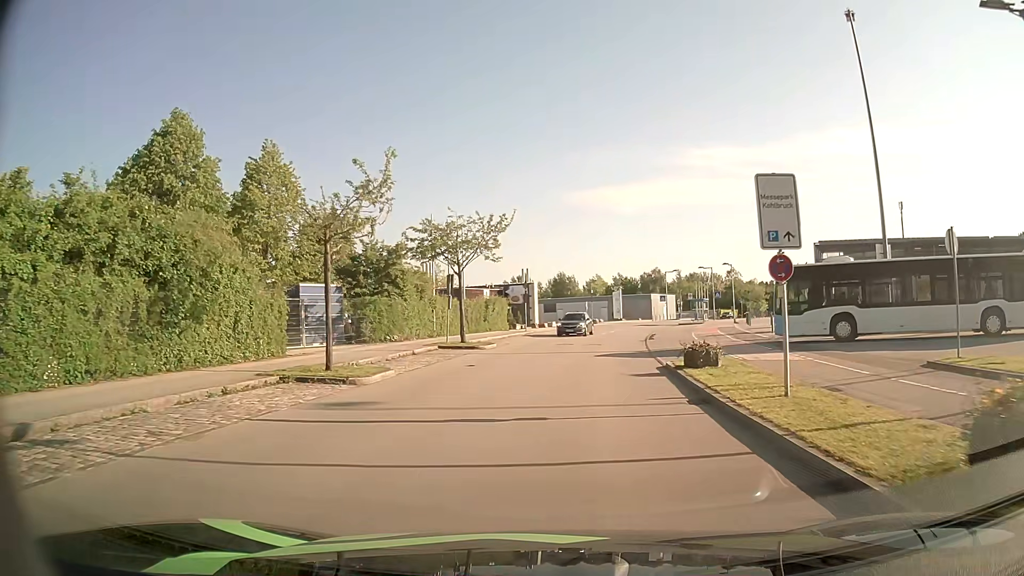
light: Day
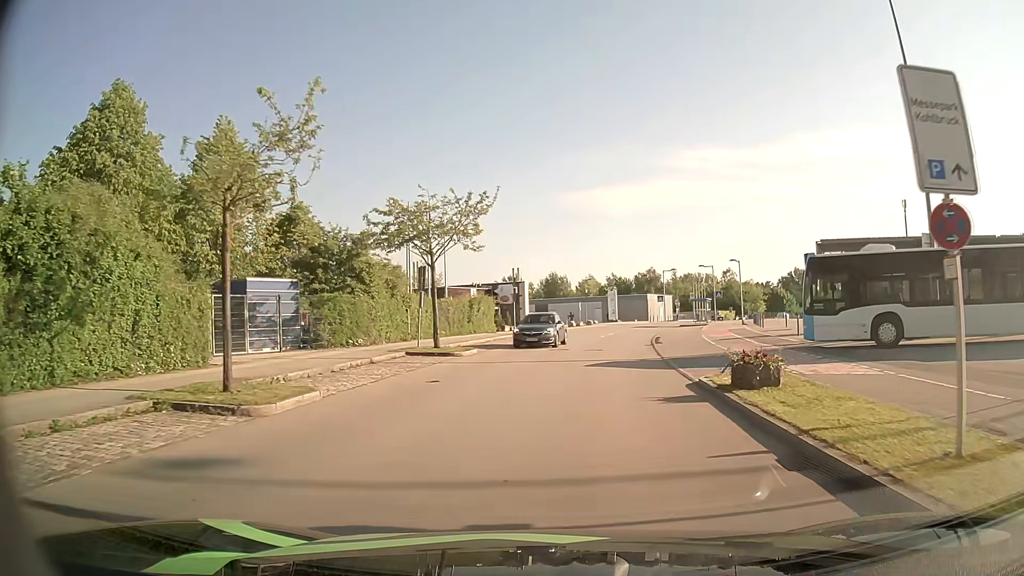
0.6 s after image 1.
(0.0, +4.9) m; +1°
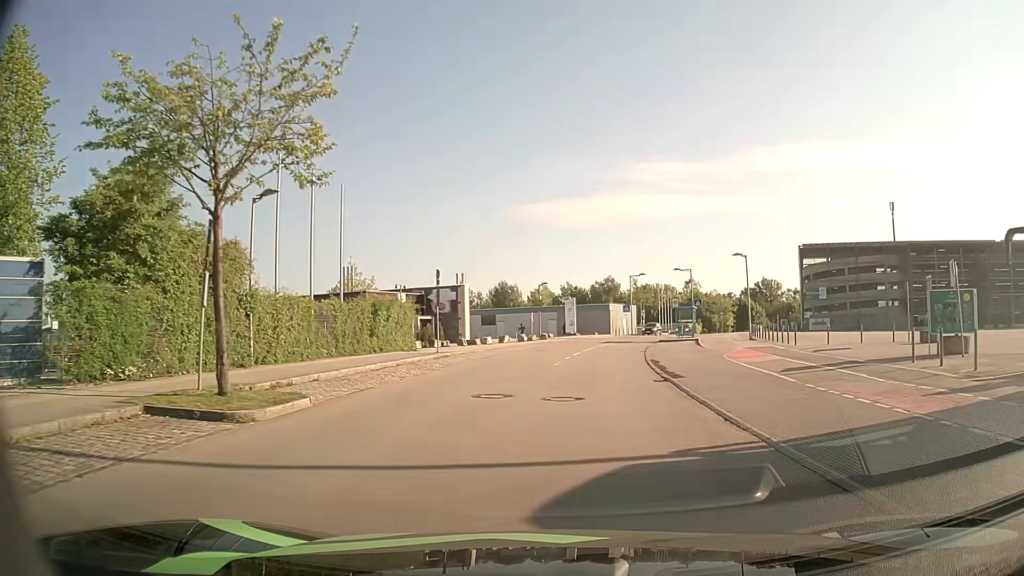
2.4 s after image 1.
(+0.3, +13.8) m; +3°
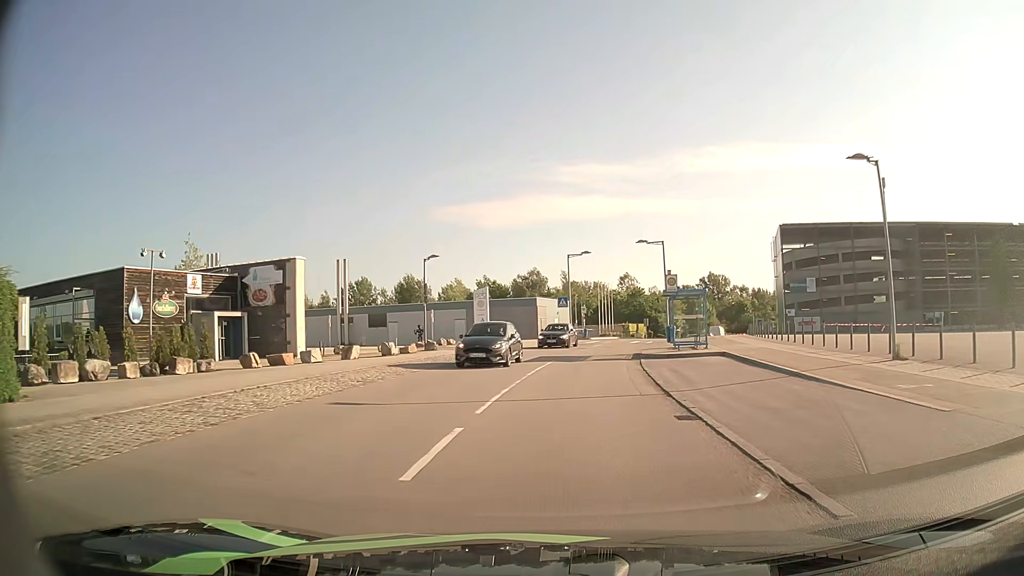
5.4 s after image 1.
(+1.5, +25.1) m; +7°
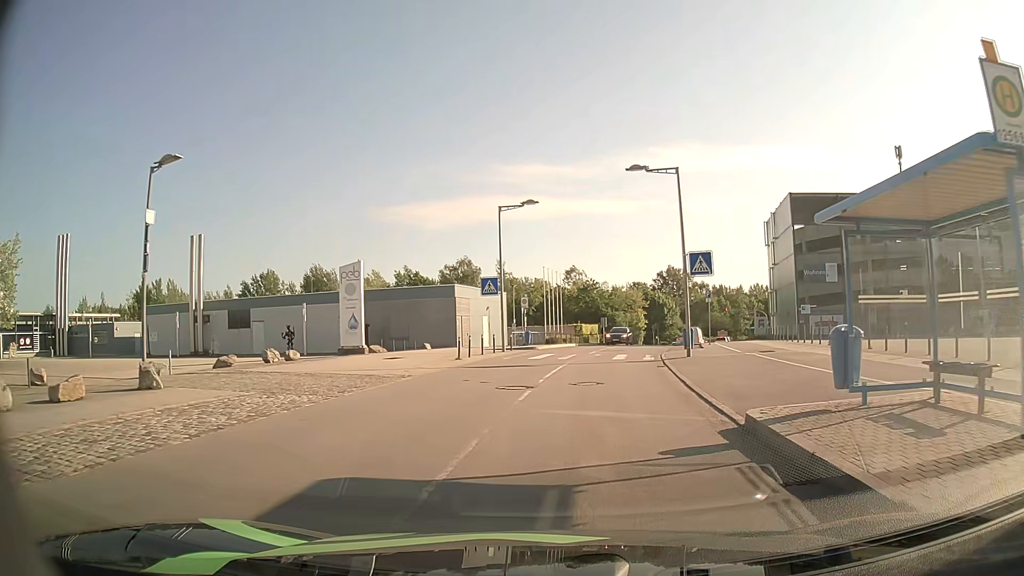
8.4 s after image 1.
(+0.9, +22.9) m; +5°
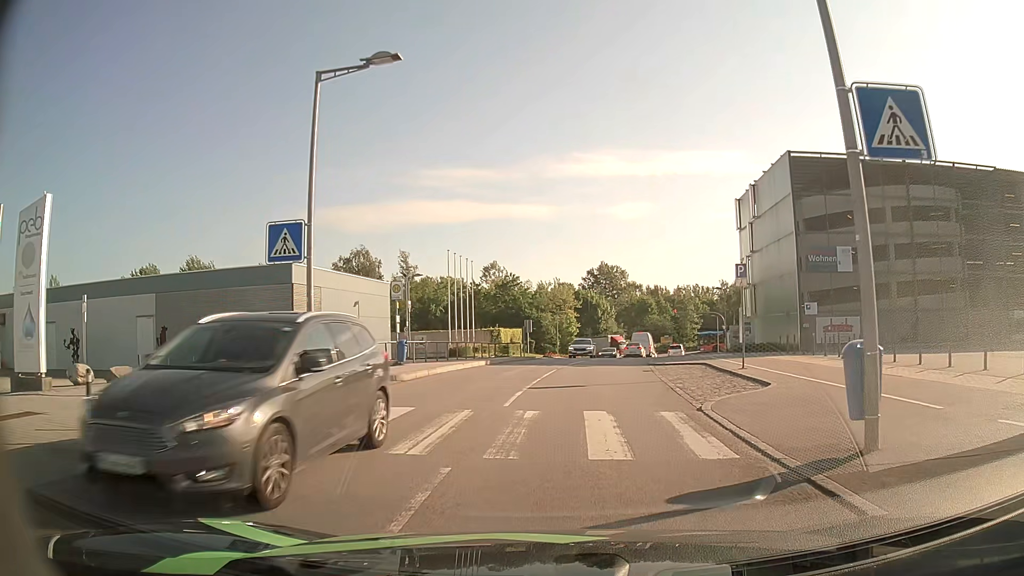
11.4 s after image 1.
(+0.9, +18.5) m; +6°
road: residential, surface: asphalt
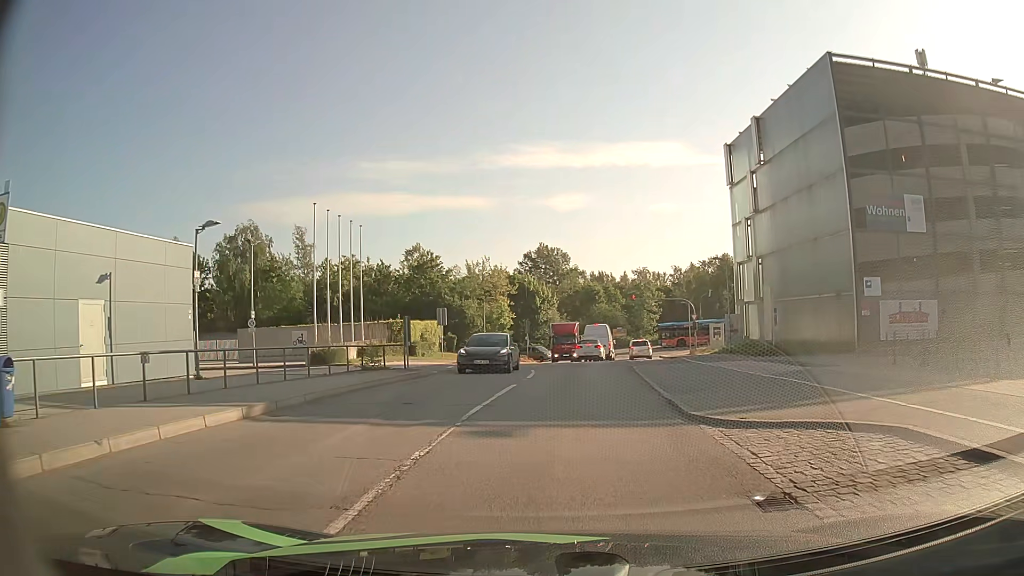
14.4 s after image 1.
(+1.0, +17.7) m; +6°
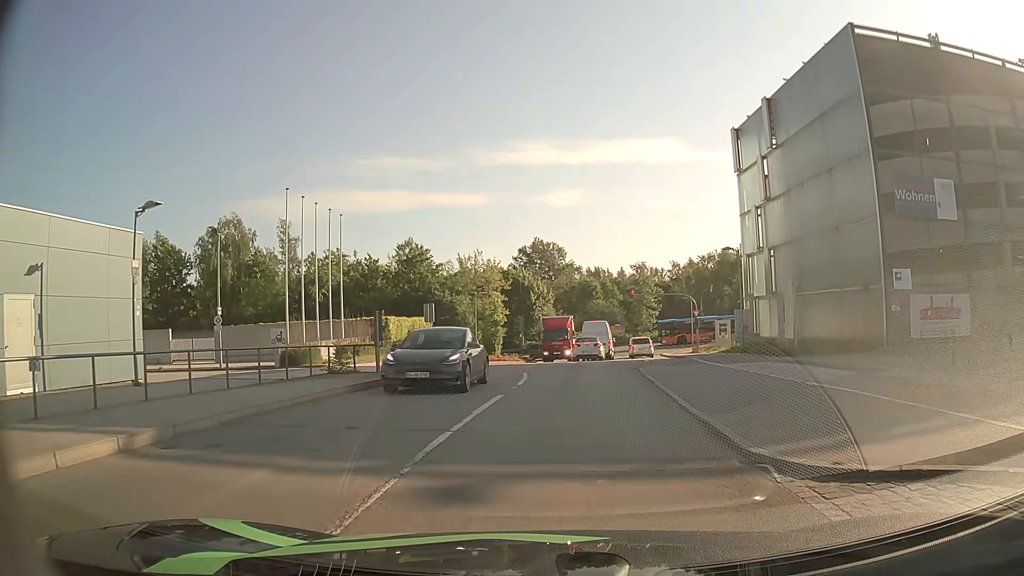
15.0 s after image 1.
(0.0, +3.2) m; 0°
(0, +10) (0, +20) (+1, +30) (+1, +40) (+3, +50) (+4, +60) (+5, +70) (+2, +79) (-6, +85) (-15, +87) m
